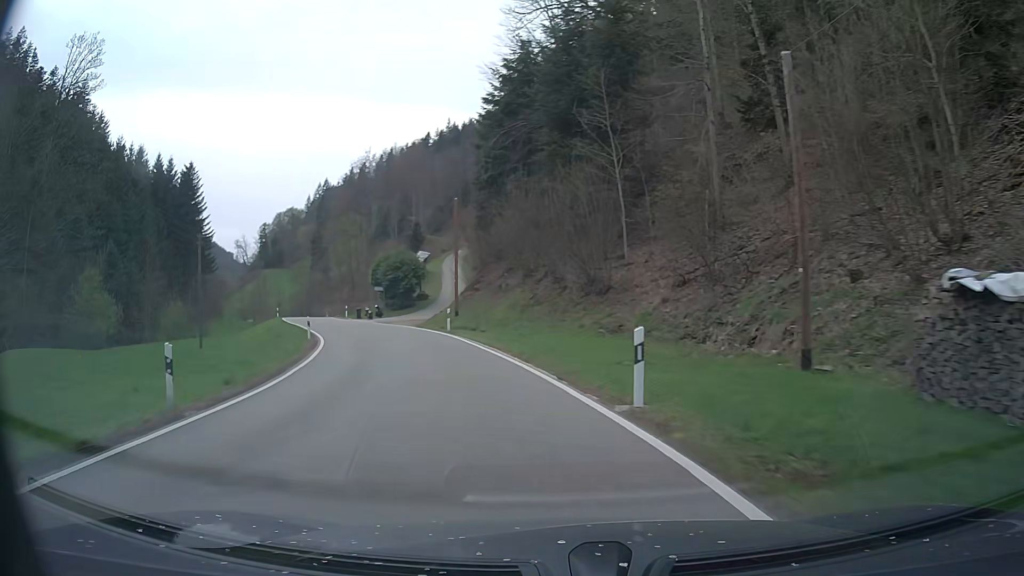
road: tertiary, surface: asphalt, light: Day
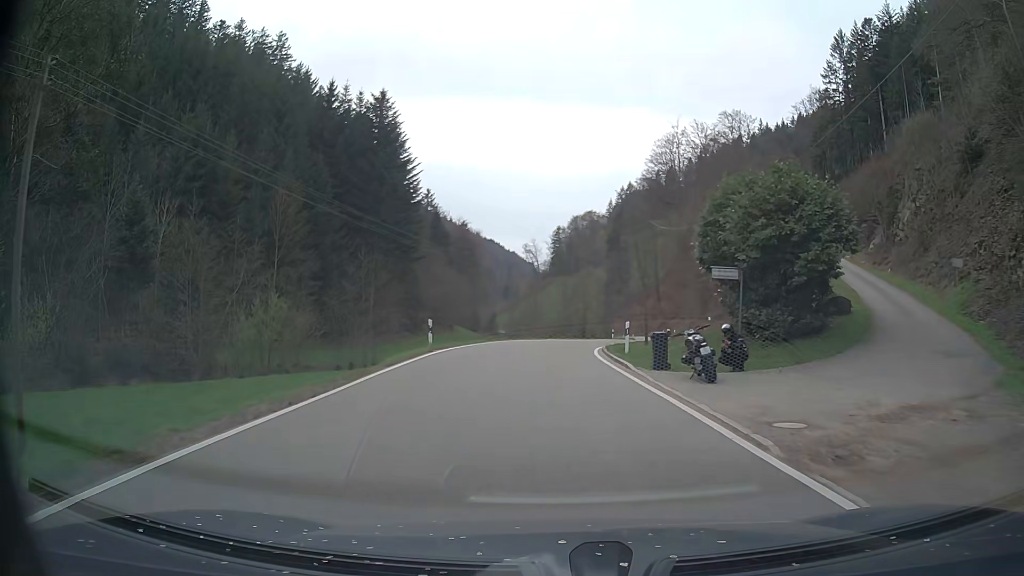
(-11.4, +40.4) m; -26°
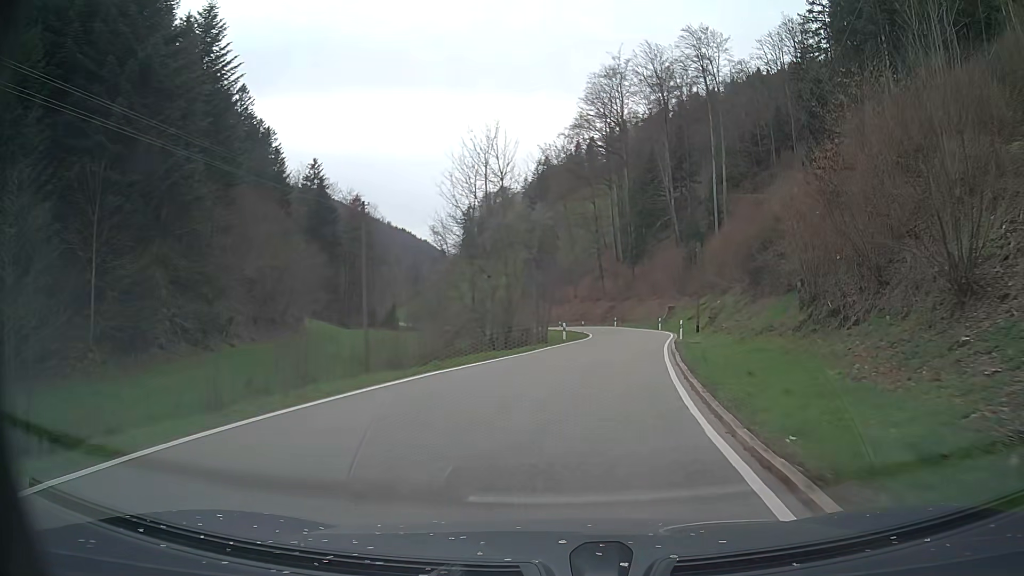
(+0.7, +33.8) m; +7°
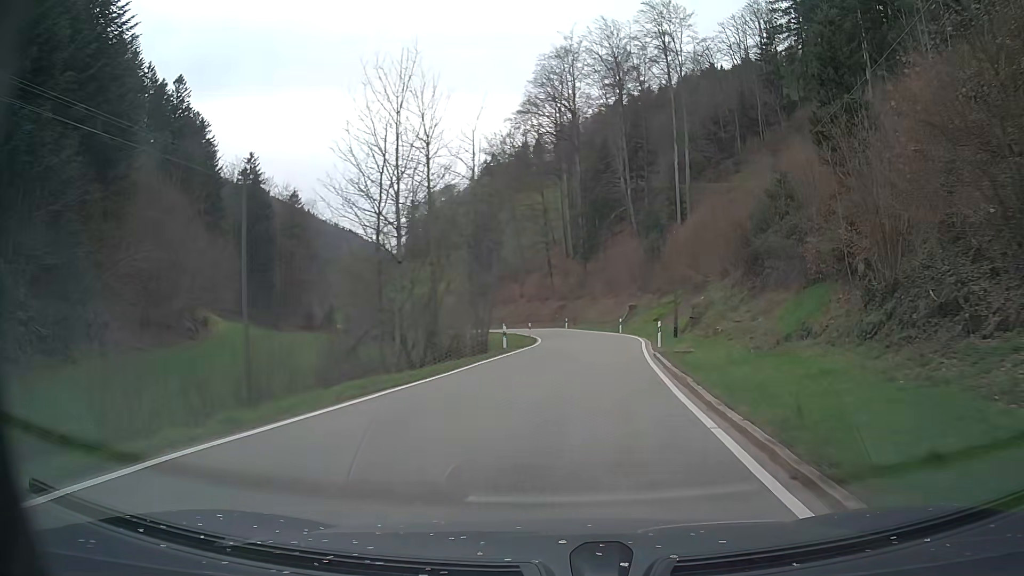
(+0.3, +9.2) m; +4°
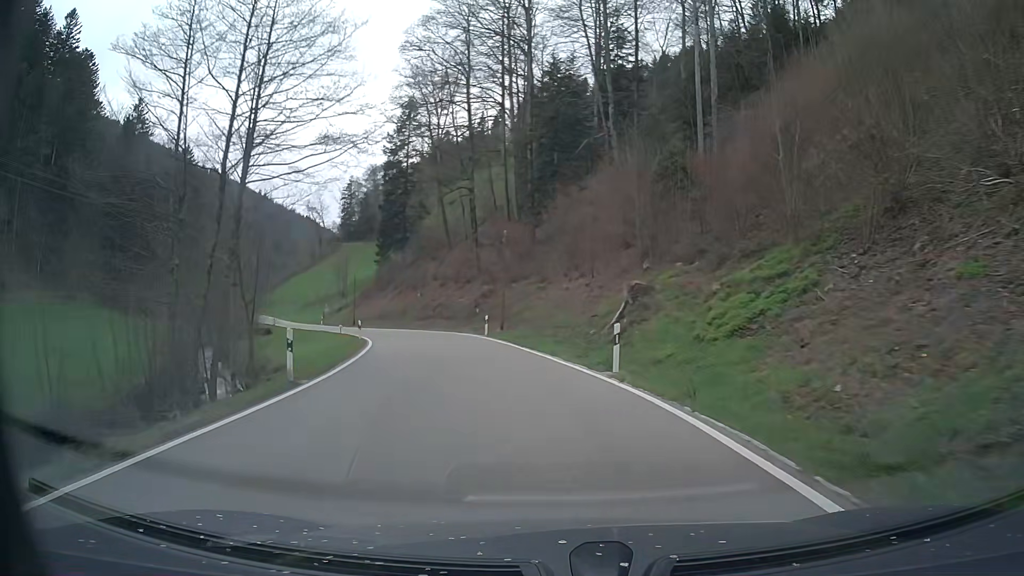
(+3.1, +36.4) m; +4°
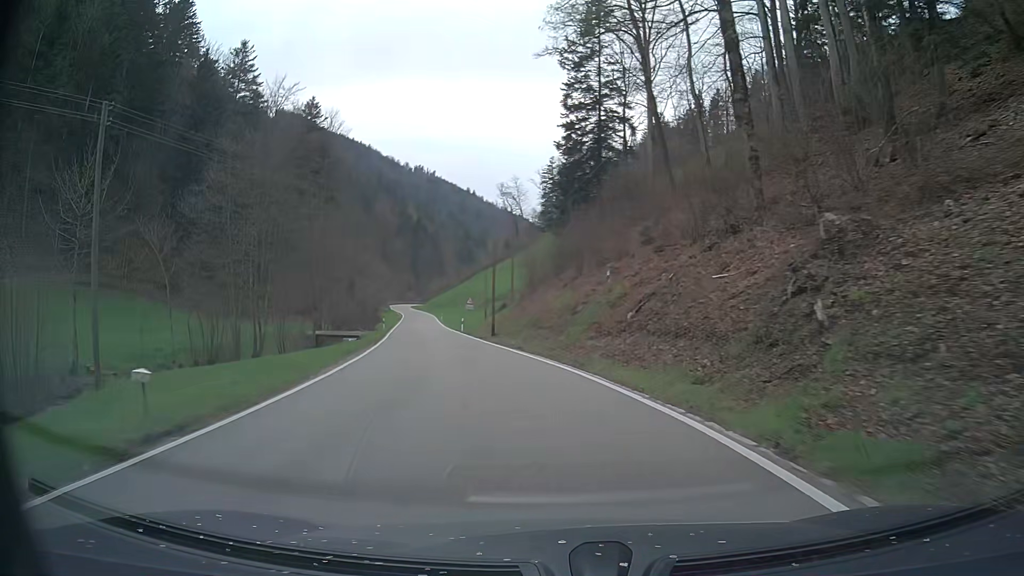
(-5.2, +35.1) m; -18°
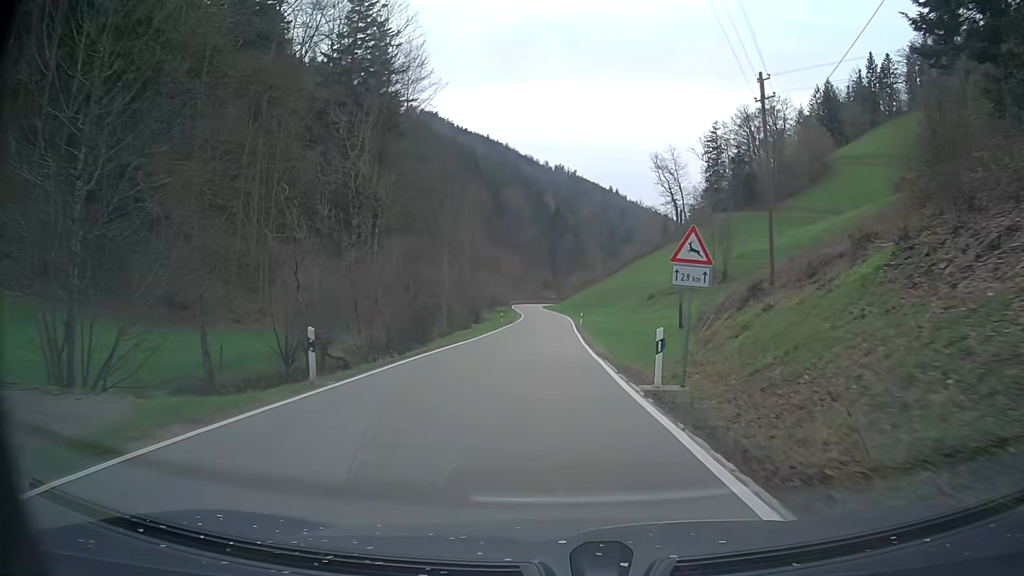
(-6.7, +43.6) m; -12°
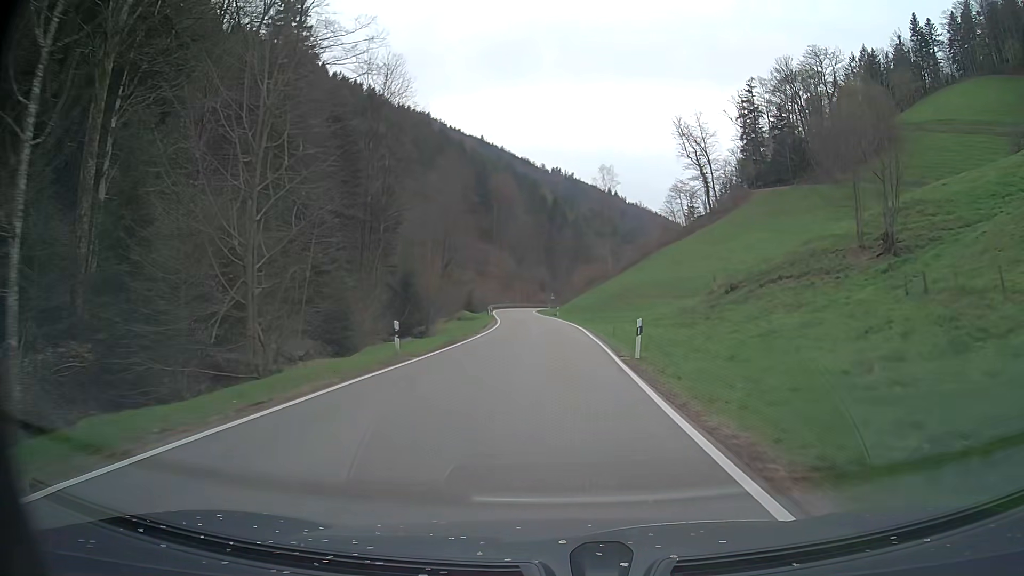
(-0.4, +38.7) m; -1°
(0, +10) (0, +20) (0, +30) (0, +40) (0, +50) (-1, +60) (-1, +70) (-3, +80) (-3, +90) (-4, +100) m
